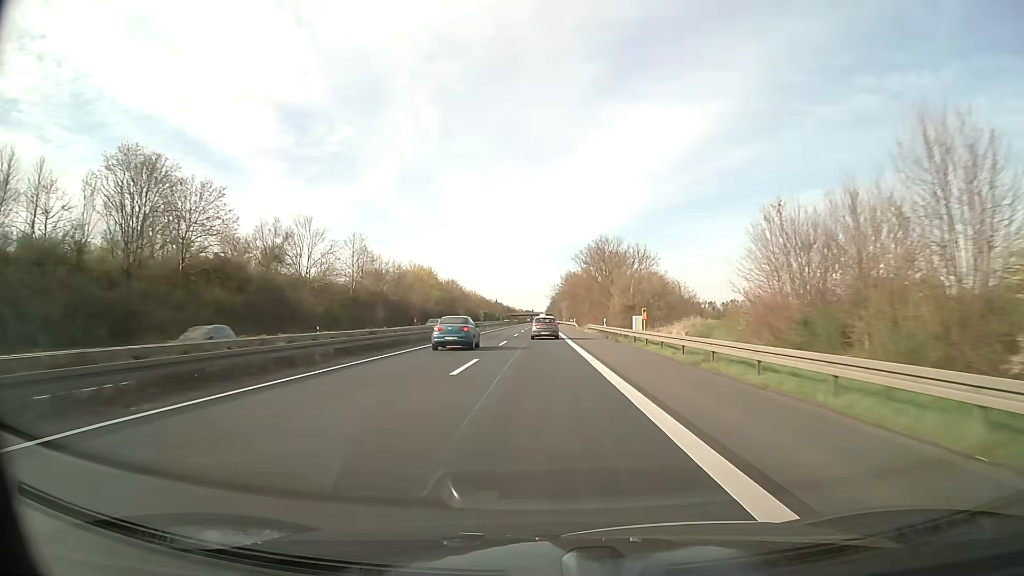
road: trunk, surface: asphalt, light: Day
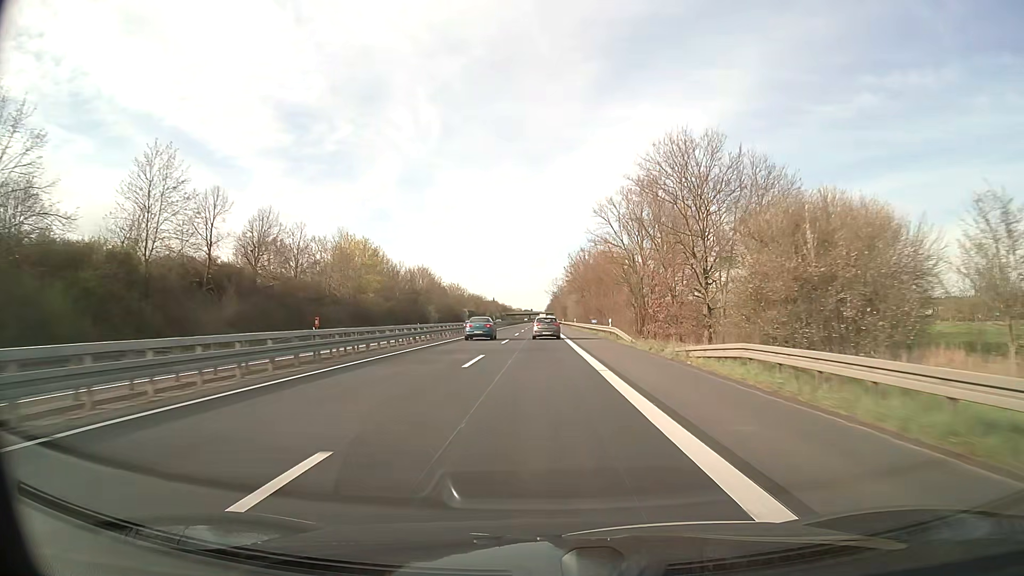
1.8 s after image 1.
(+0.1, +51.6) m; 0°
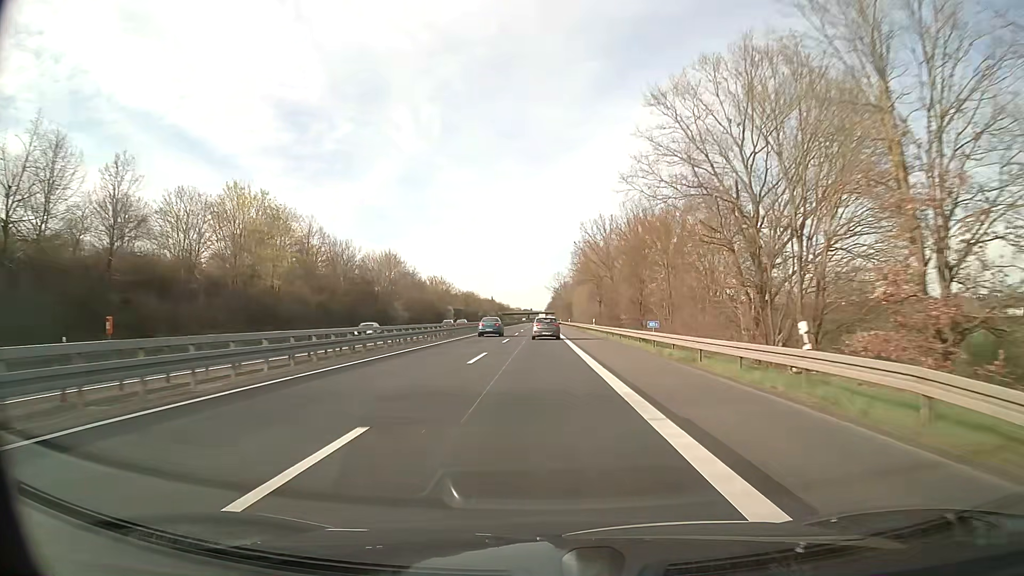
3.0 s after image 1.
(0.0, +34.5) m; 0°
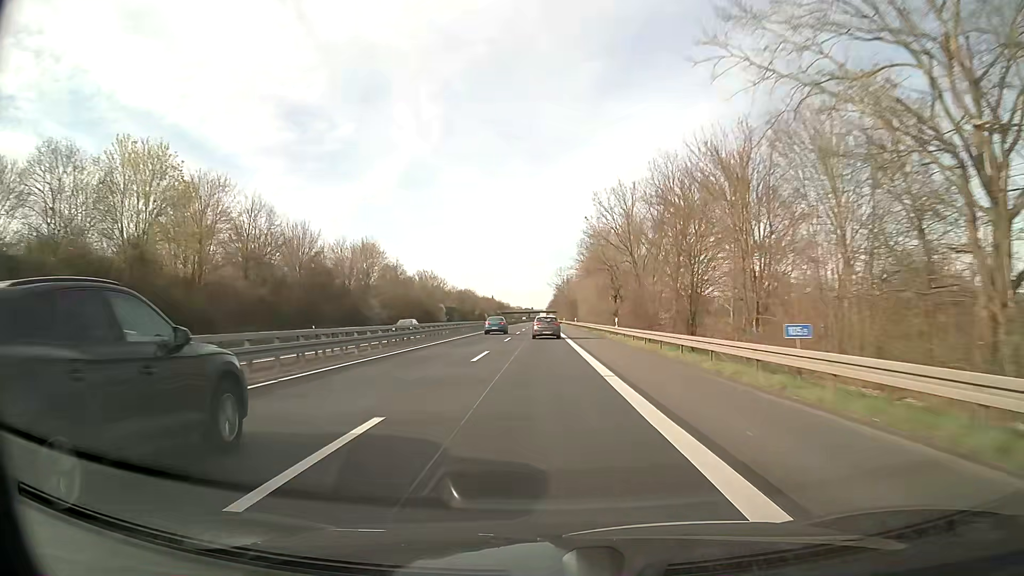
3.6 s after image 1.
(0.0, +17.3) m; 0°
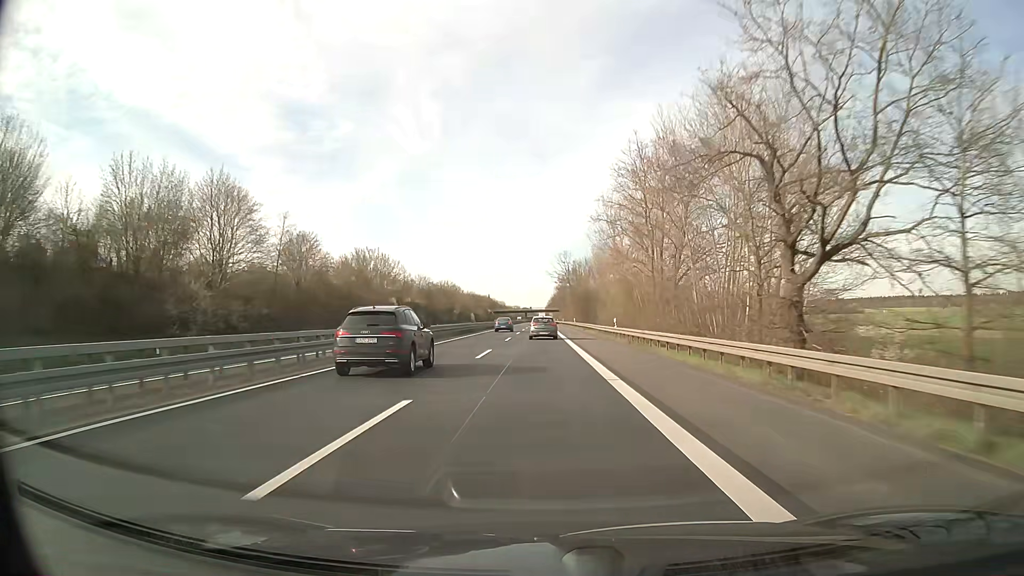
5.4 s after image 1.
(+0.1, +52.1) m; 0°
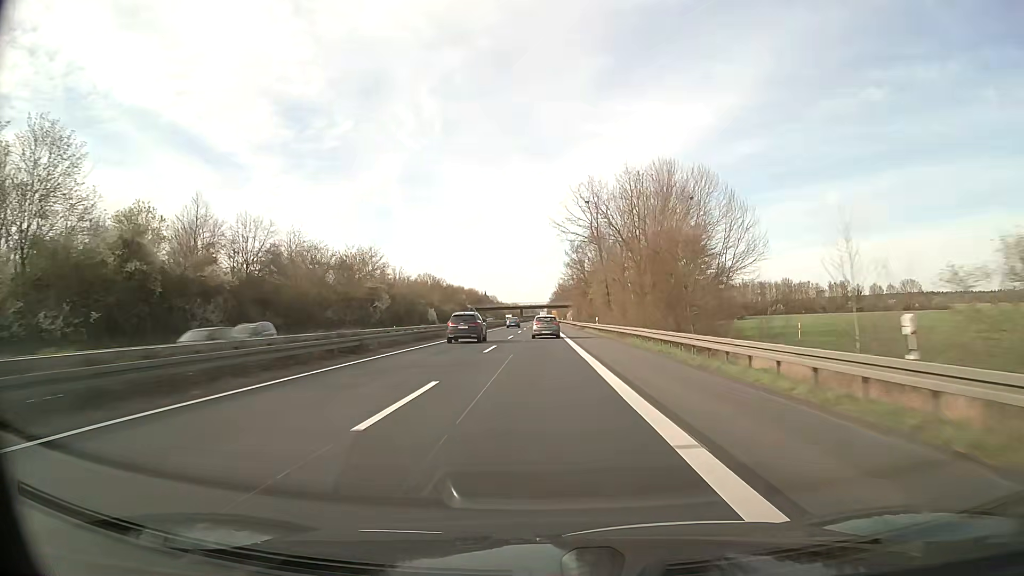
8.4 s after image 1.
(0.0, +87.1) m; 0°
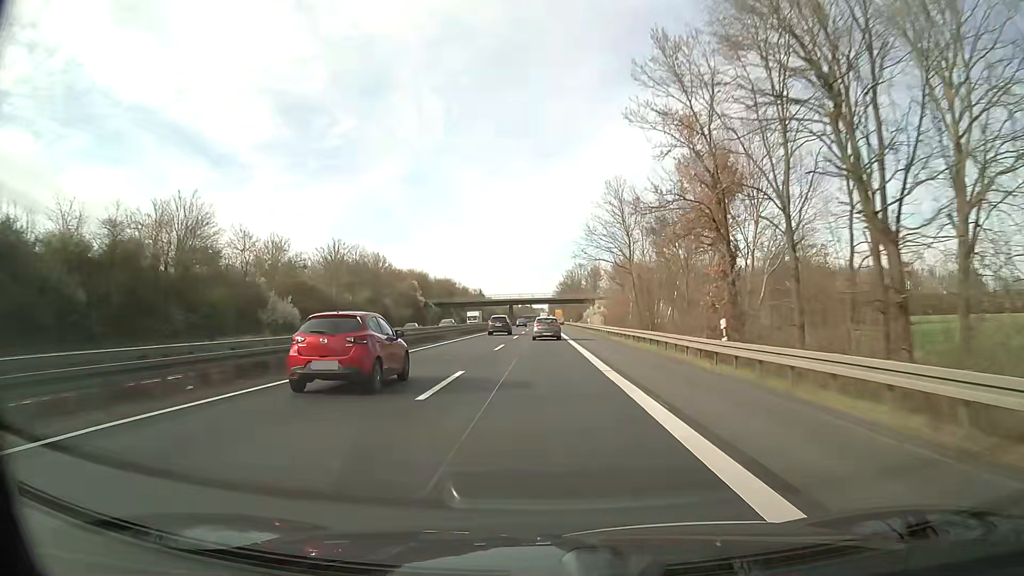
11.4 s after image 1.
(-0.1, +87.0) m; 0°
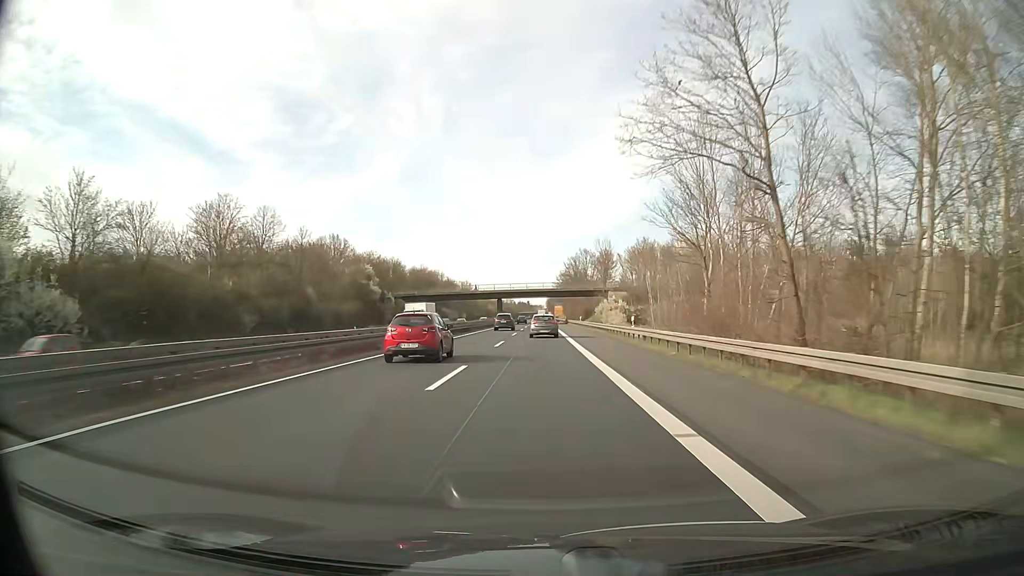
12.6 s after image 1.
(+0.1, +34.8) m; 0°
(0, +10) (0, +20) (0, +30) (0, +40) (0, +50) (0, +60) (0, +70) (0, +80) (0, +90) (0, +100) m
